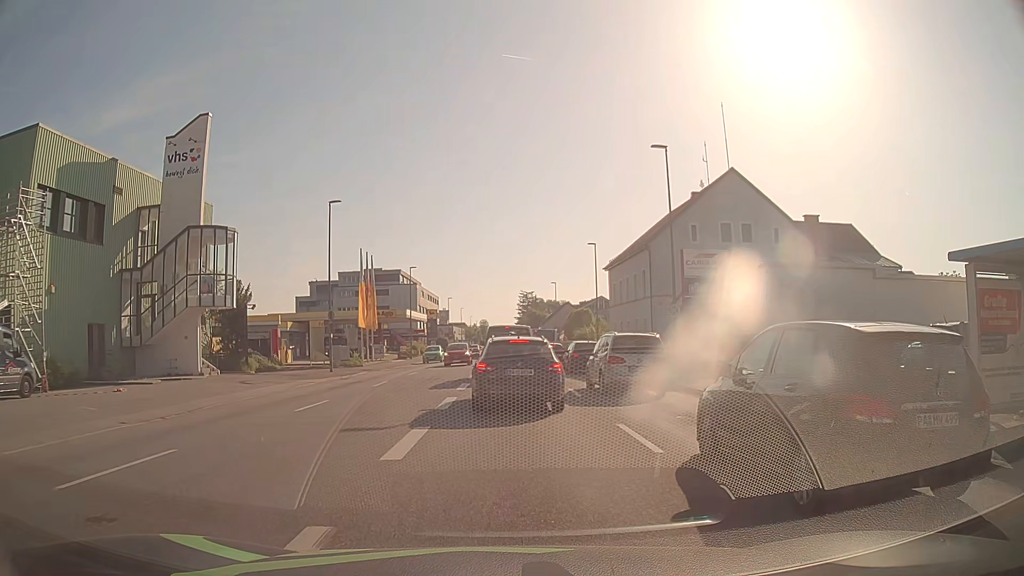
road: tertiary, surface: asphalt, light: Day
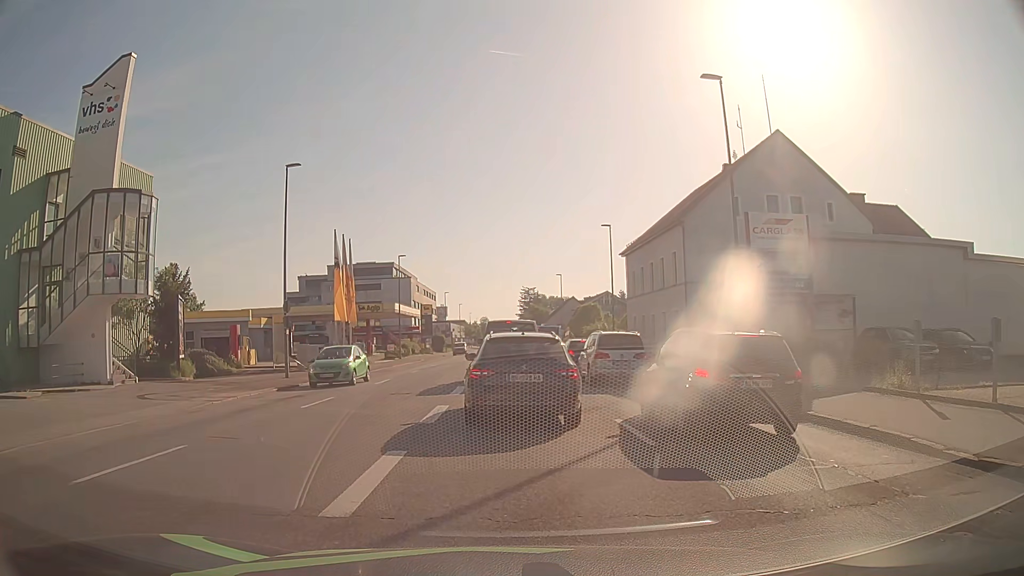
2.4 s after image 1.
(0.0, +8.5) m; 0°
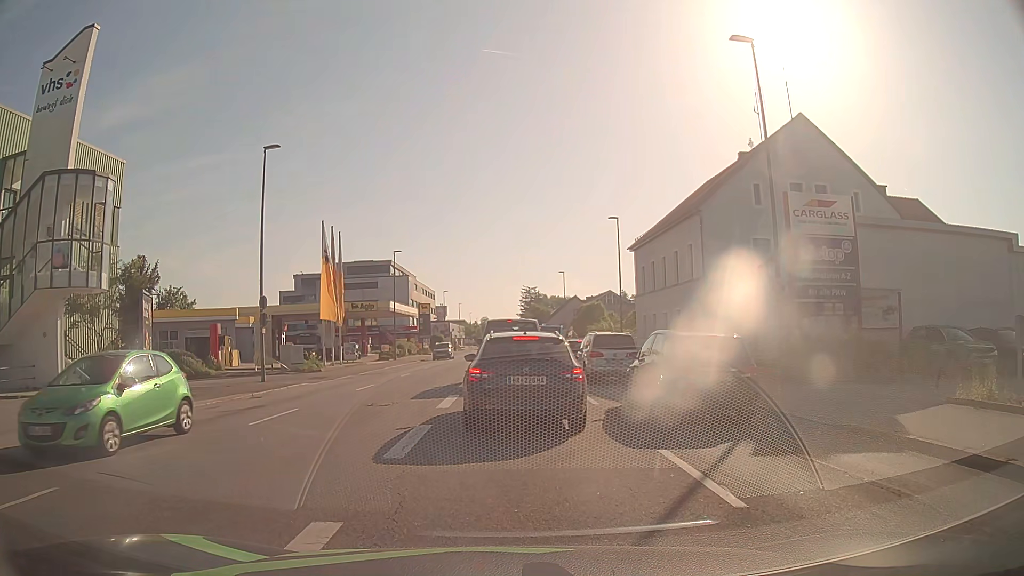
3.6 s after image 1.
(0.0, +3.3) m; 0°
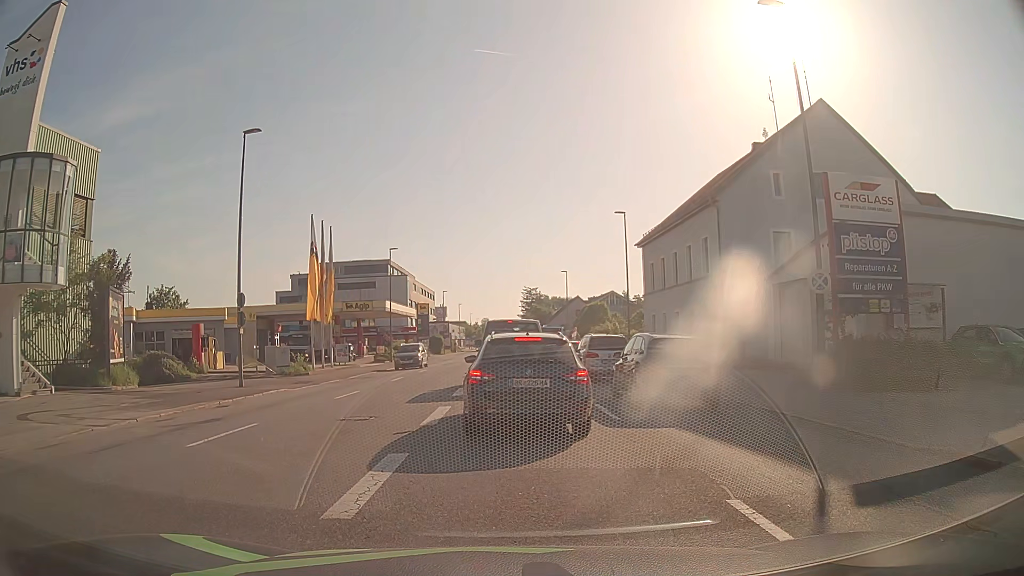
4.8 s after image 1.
(0.0, +2.6) m; 0°
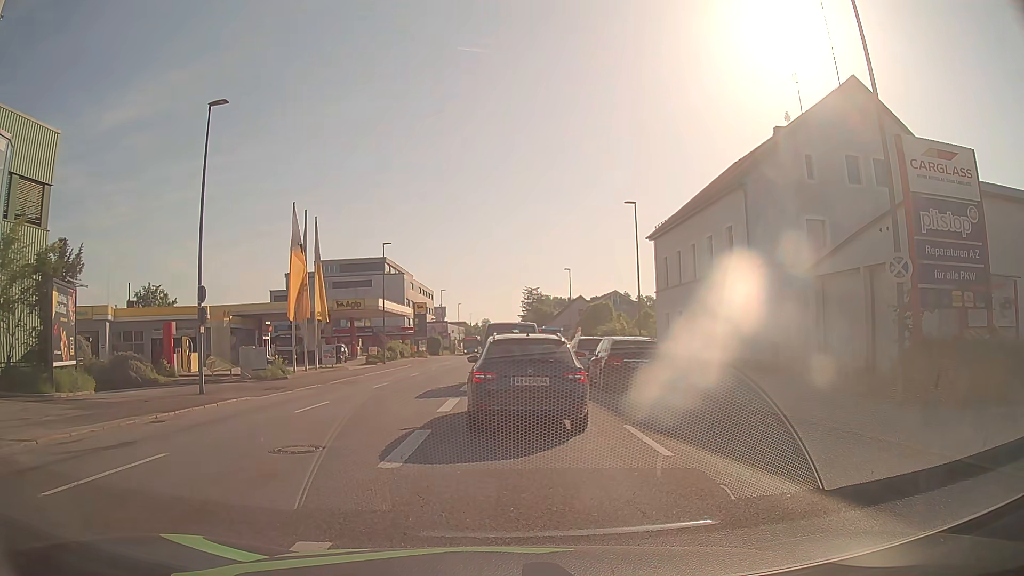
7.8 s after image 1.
(0.0, +3.6) m; 0°
